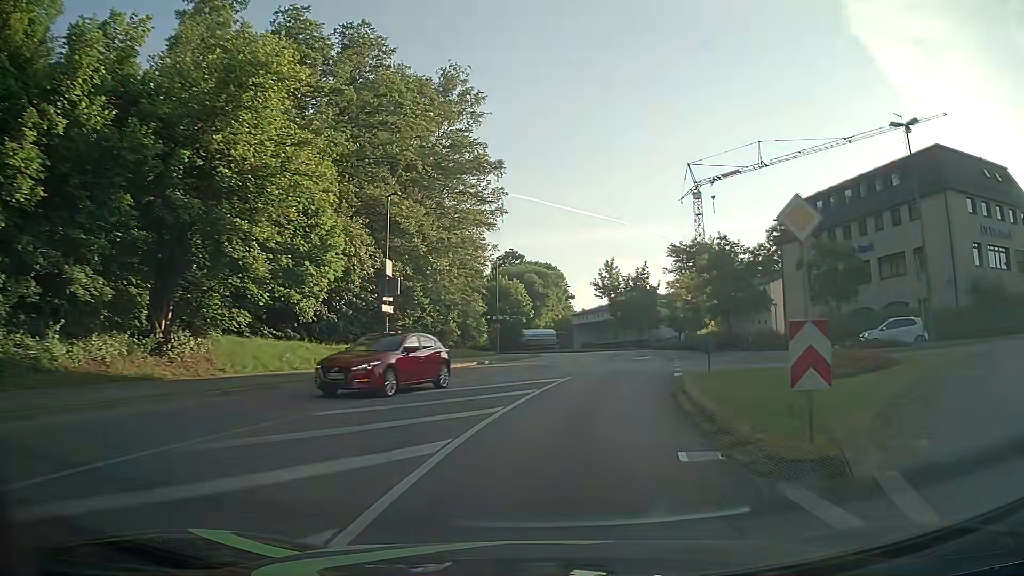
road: unclassified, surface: asphalt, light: Day
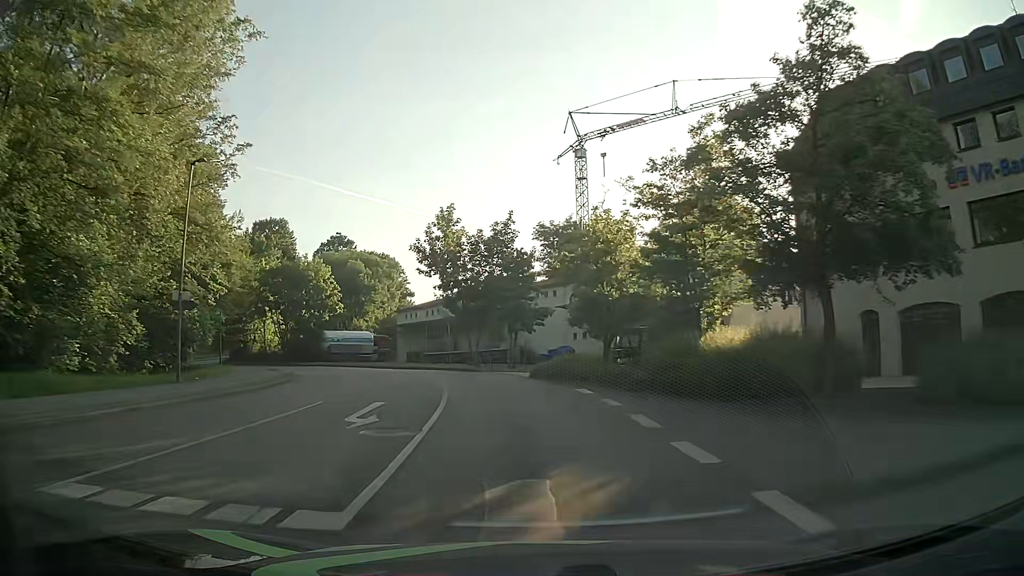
(+4.4, +32.0) m; +13°
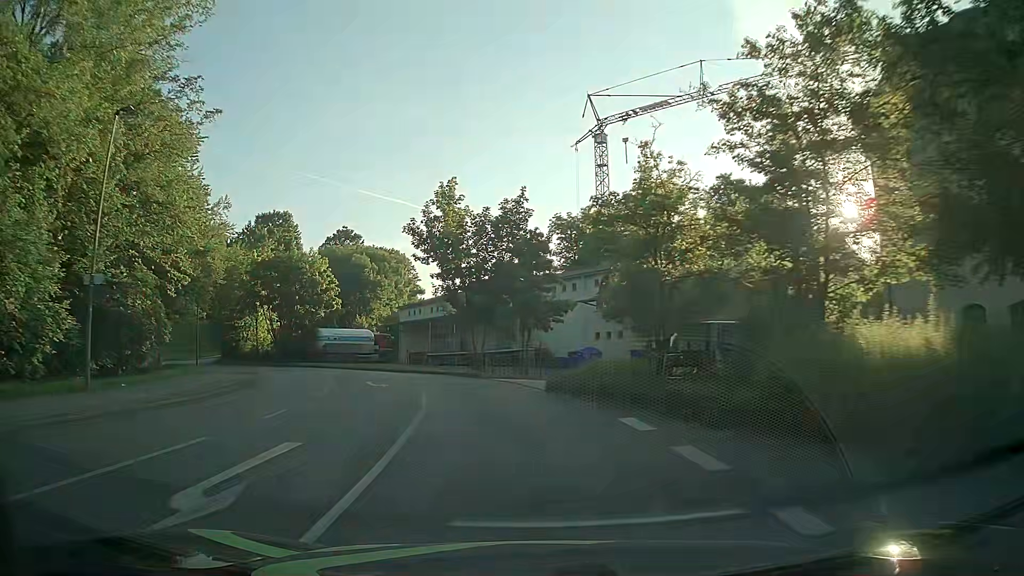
(0.0, +6.5) m; -1°
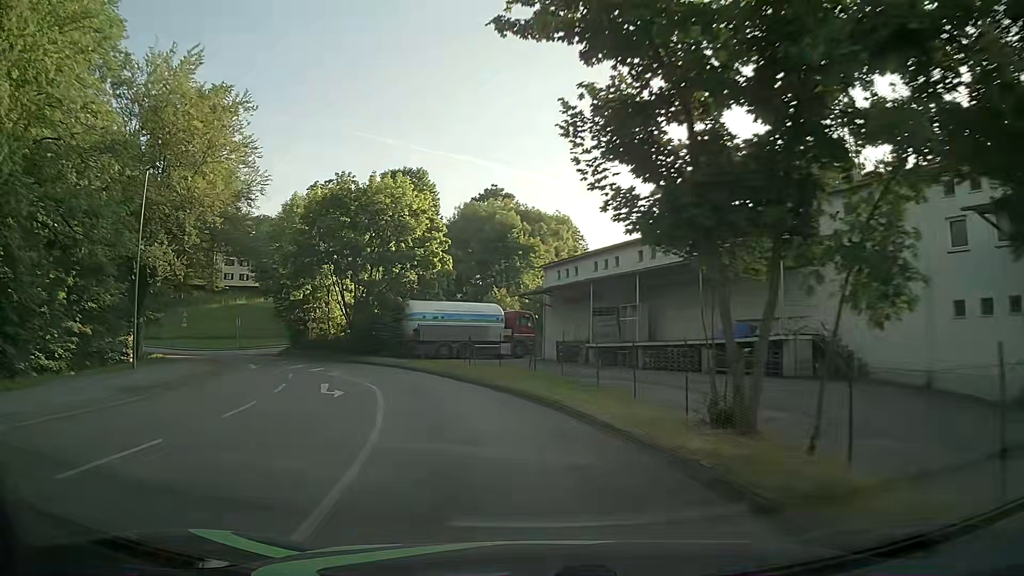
(-2.7, +25.8) m; -15°
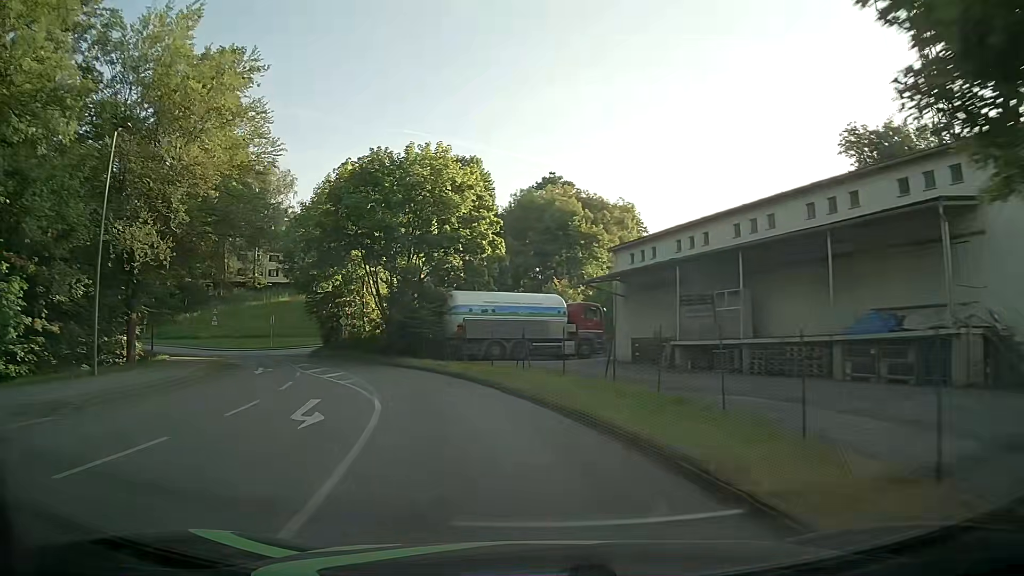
(-0.3, +6.5) m; -5°
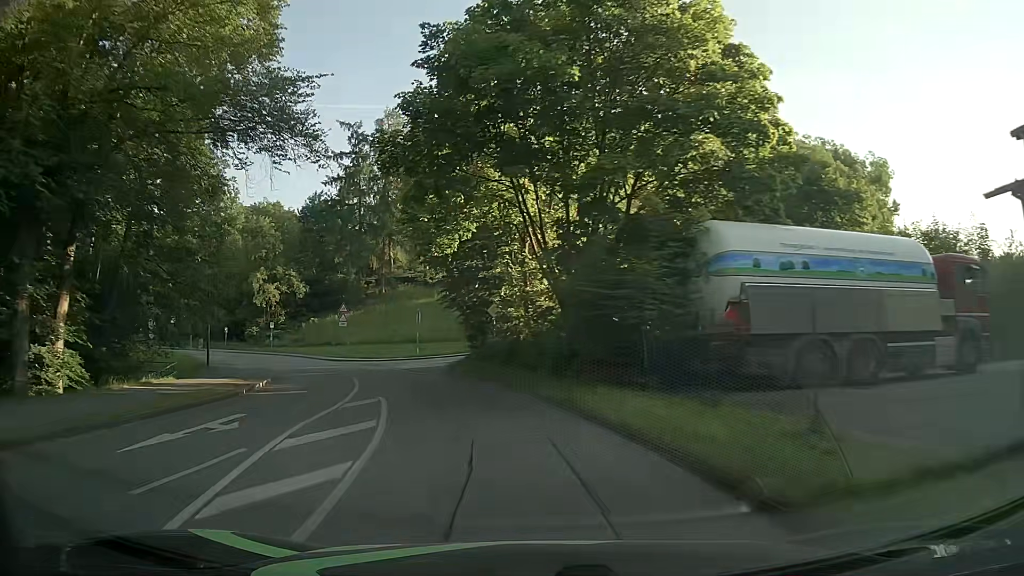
(-2.7, +19.3) m; -17°
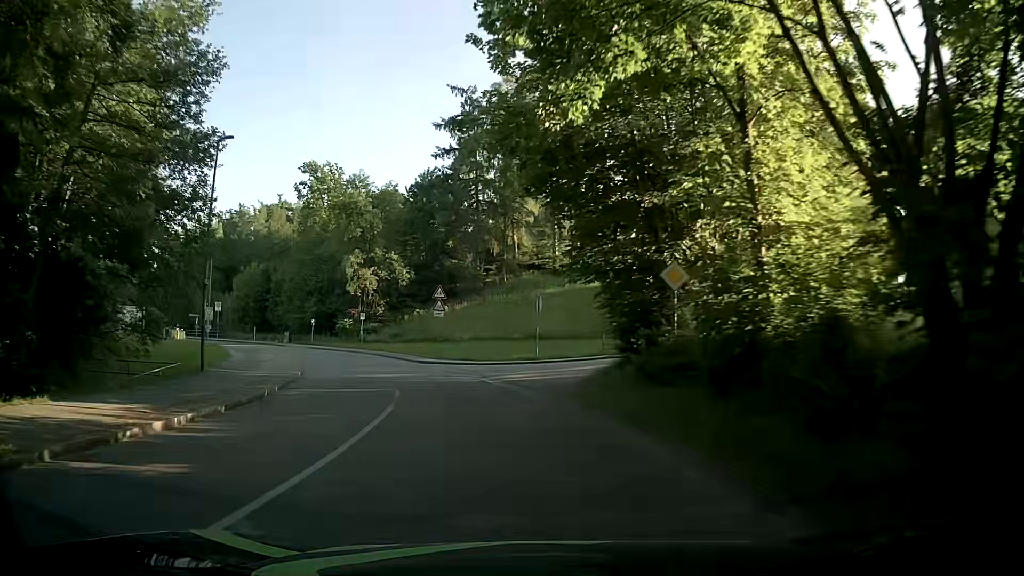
(-1.4, +13.0) m; -12°
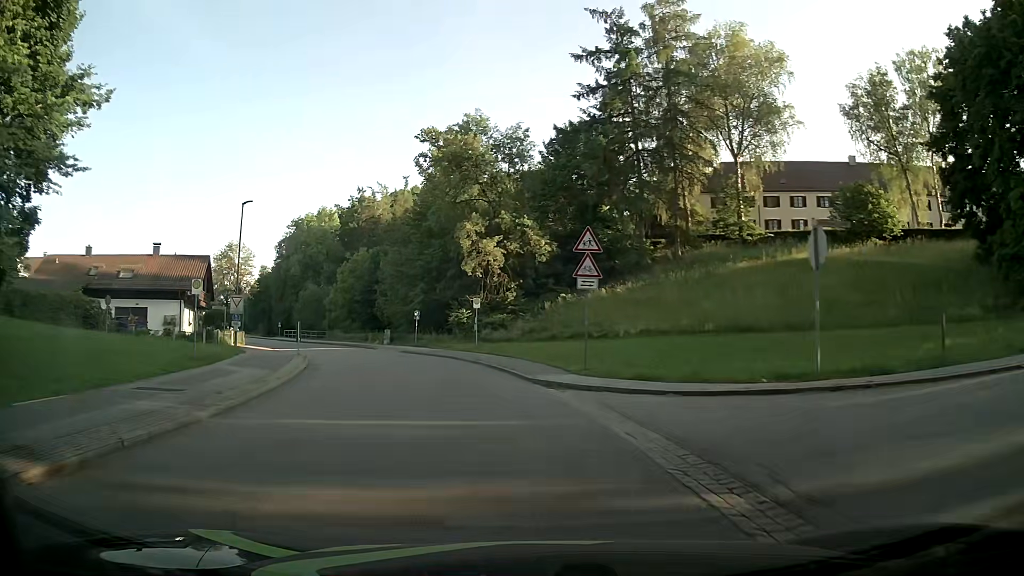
(-2.1, +19.6) m; -14°
(0, +10) (-2, +20) (-5, +30) (-8, +39) (-13, +48) (-17, +57) (-23, +65) (-28, +73) (-34, +82) (-40, +90) m
